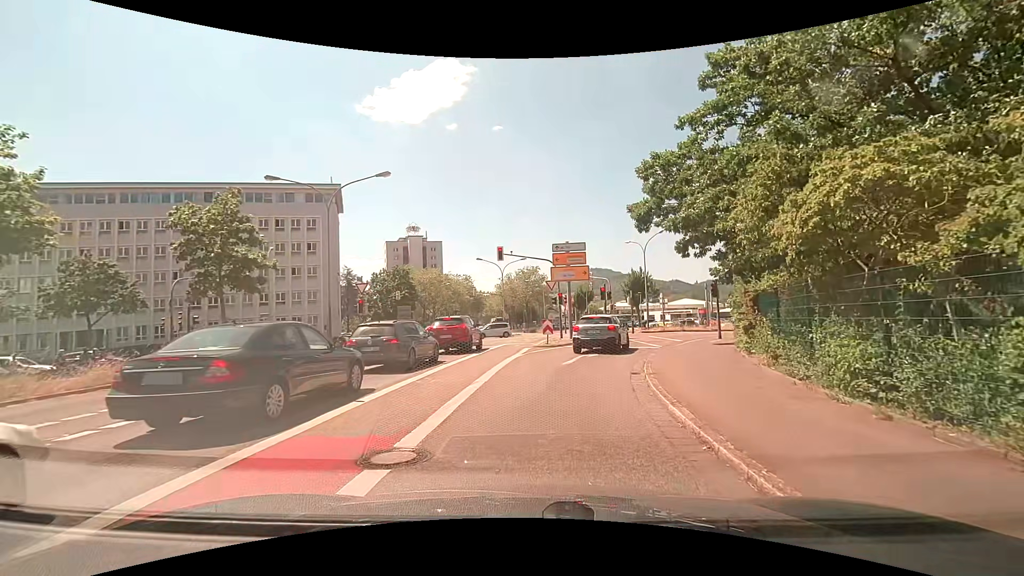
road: secondary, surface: asphalt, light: Day
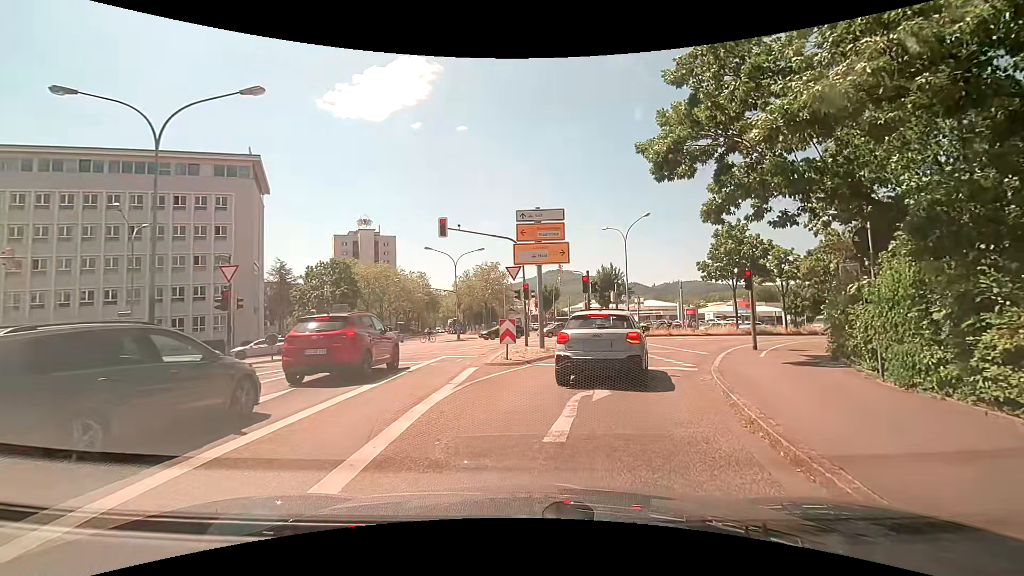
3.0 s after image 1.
(+0.6, +9.5) m; +6°
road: secondary_link
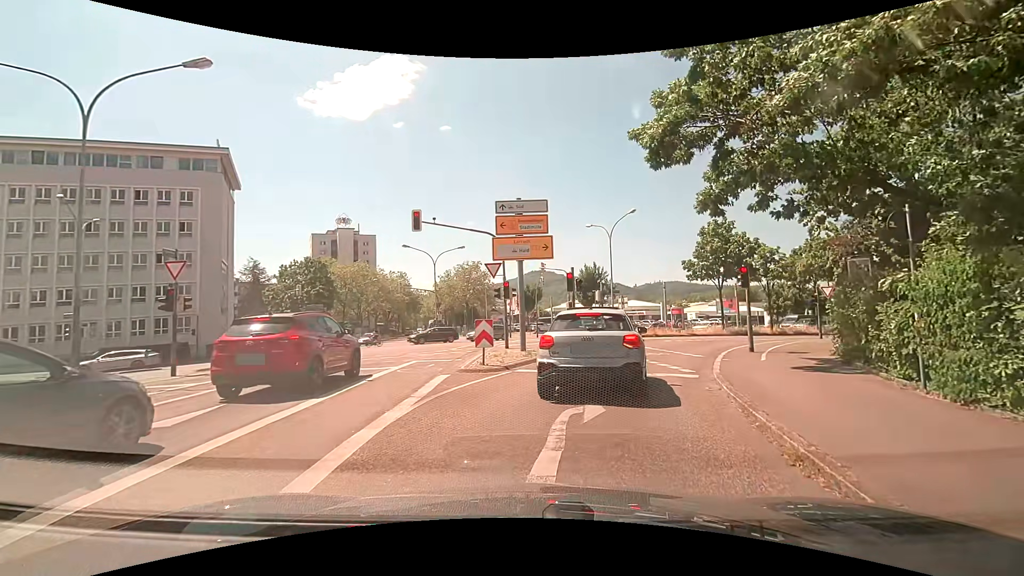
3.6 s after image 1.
(+0.1, +1.6) m; +4°
